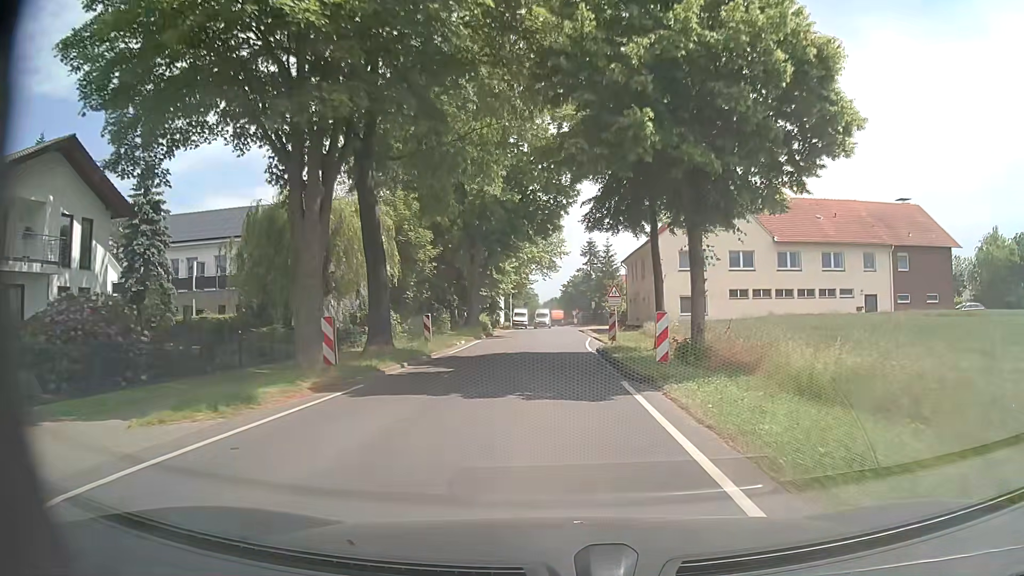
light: Day
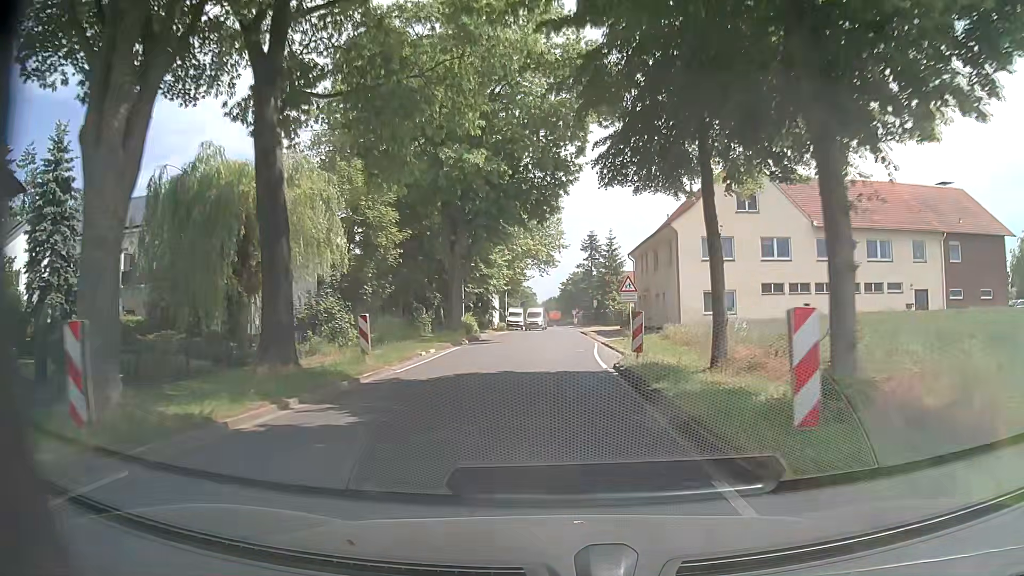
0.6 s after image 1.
(+0.1, +8.1) m; 0°
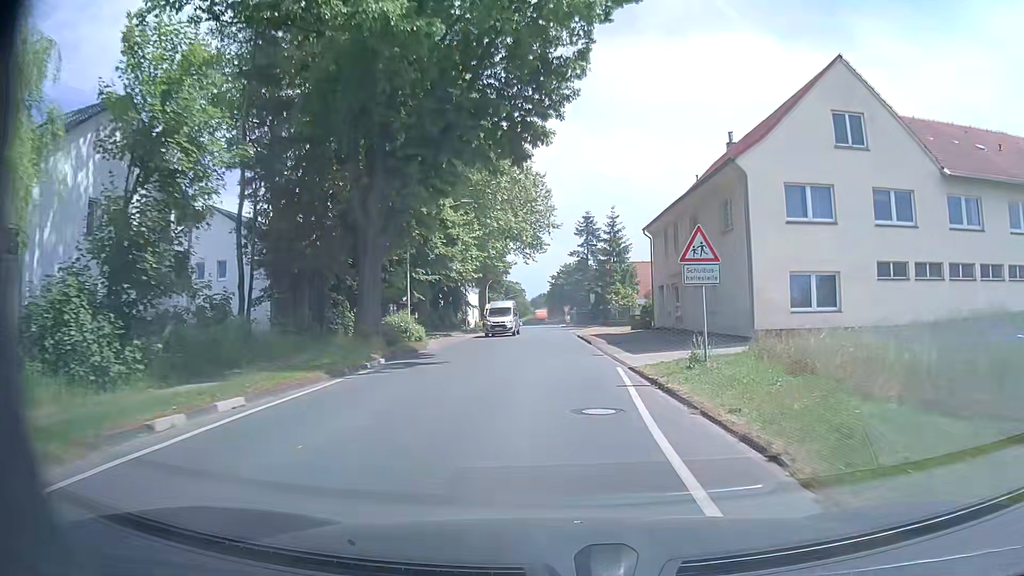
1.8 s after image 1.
(+0.1, +16.2) m; +1°
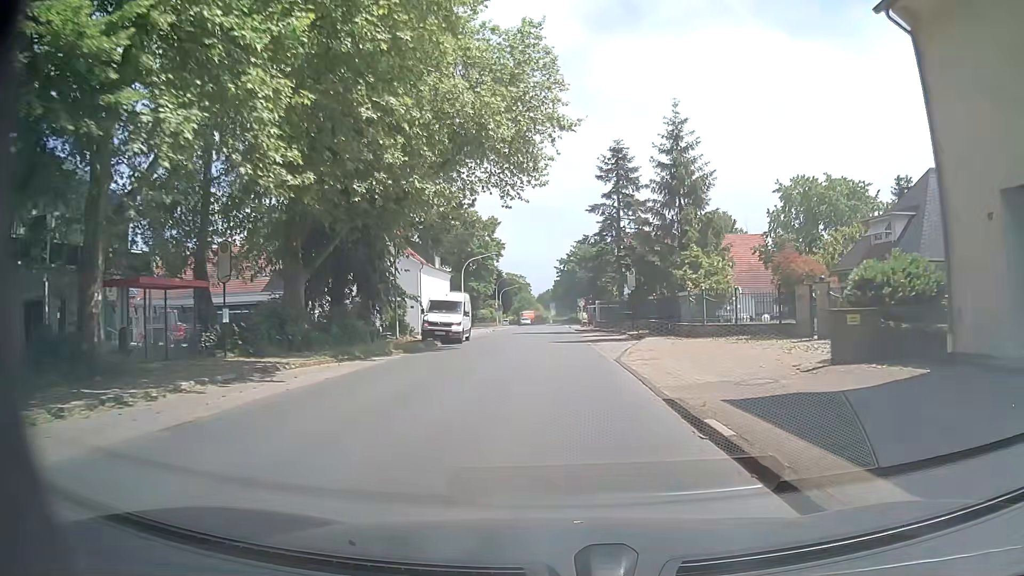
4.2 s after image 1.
(-0.2, +32.7) m; -1°
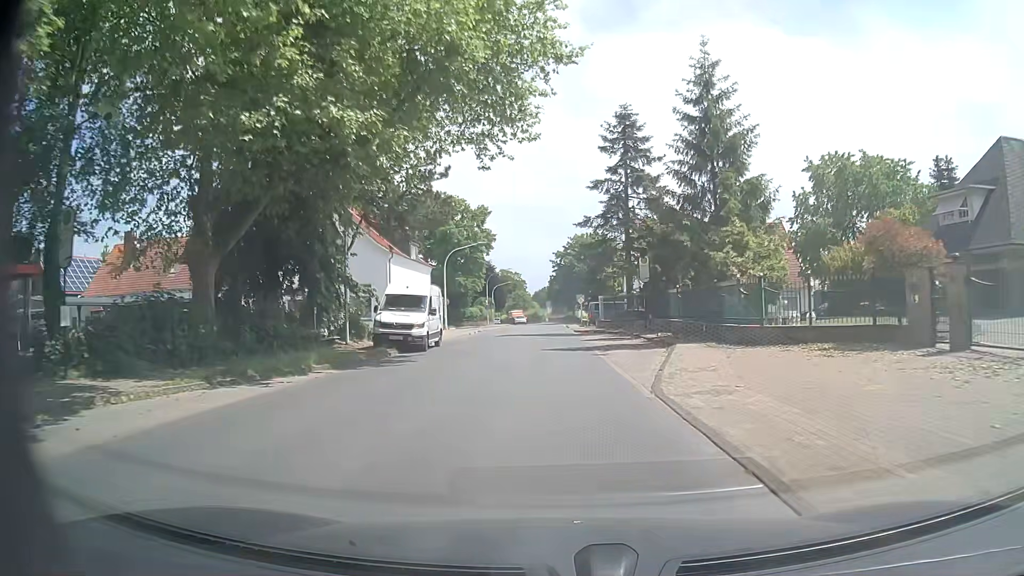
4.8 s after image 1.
(0.0, +8.2) m; 0°
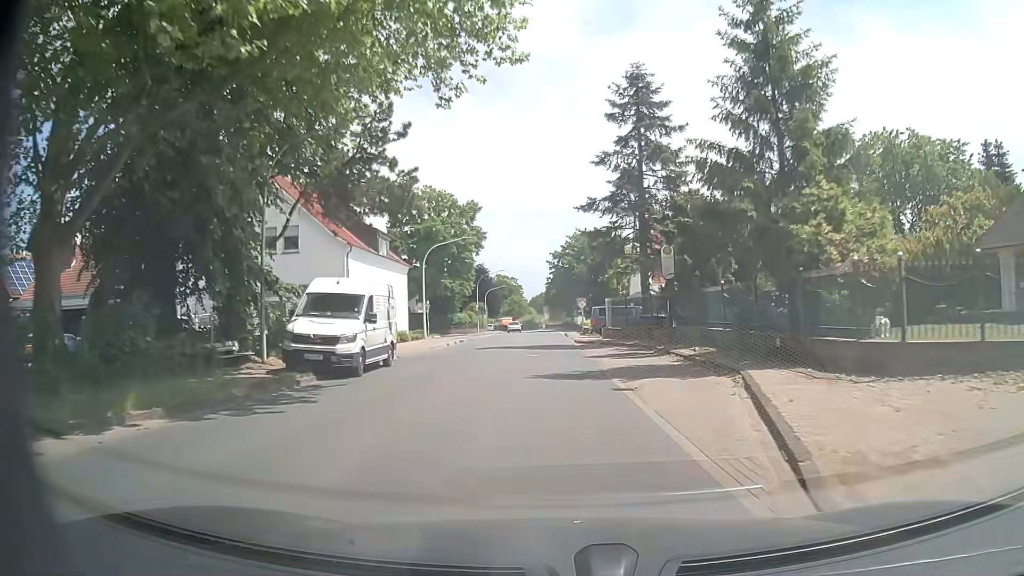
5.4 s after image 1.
(0.0, +8.2) m; 0°
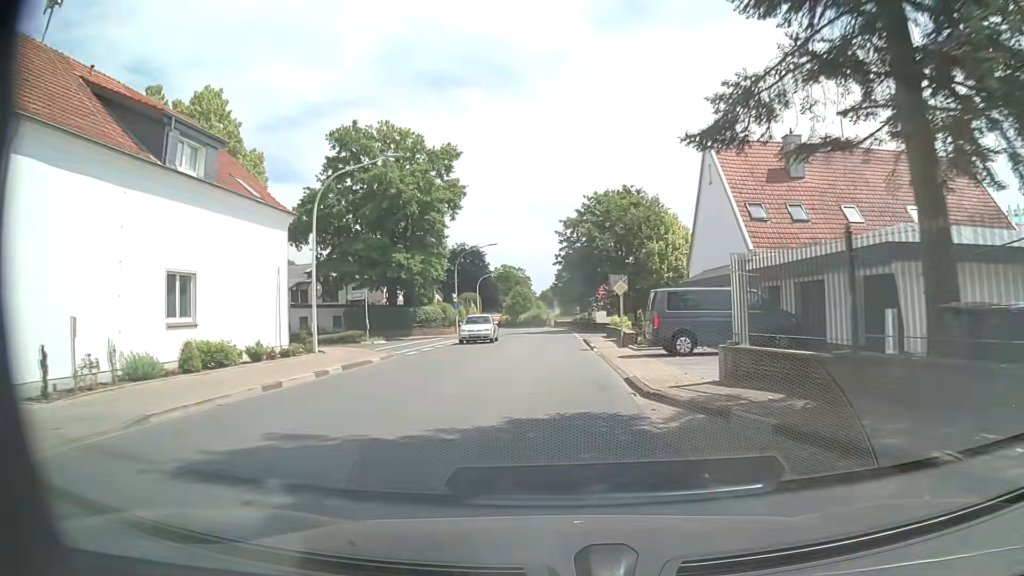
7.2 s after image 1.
(+0.1, +24.4) m; -1°
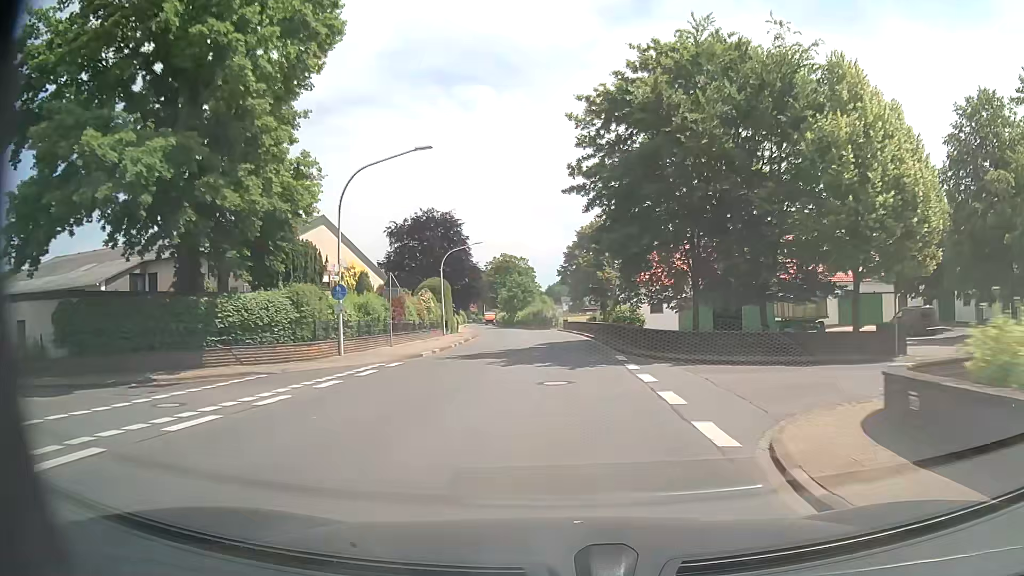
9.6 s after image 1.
(-0.2, +32.4) m; 0°
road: tertiary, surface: asphalt
(0, +10) (0, +20) (0, +30) (-1, +40) (-1, +50) (-2, +60) (-4, +70) (-5, +80) (-6, +90) (-8, +99) m
